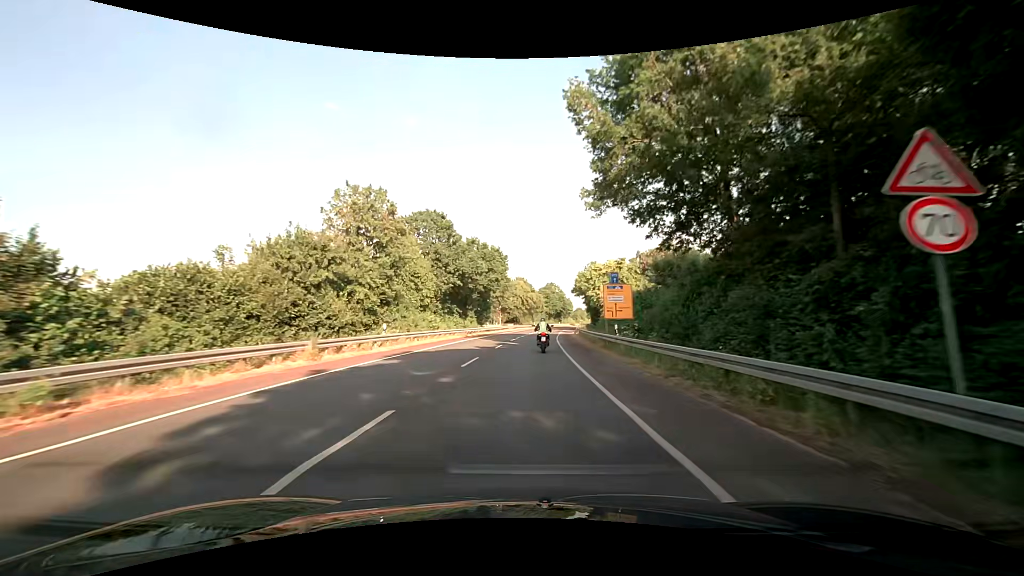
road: secondary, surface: asphalt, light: Day
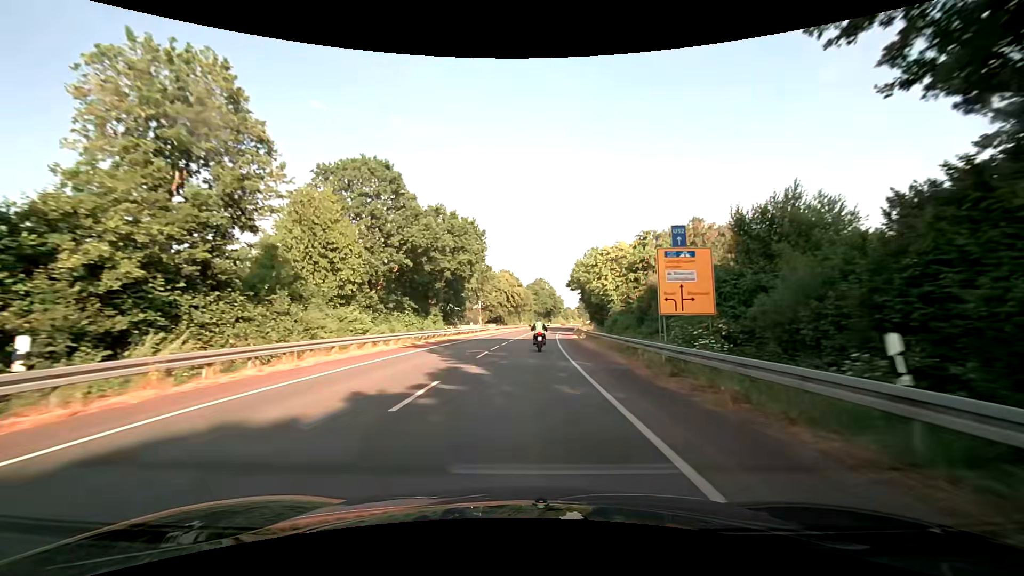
(+0.2, +19.2) m; +2°
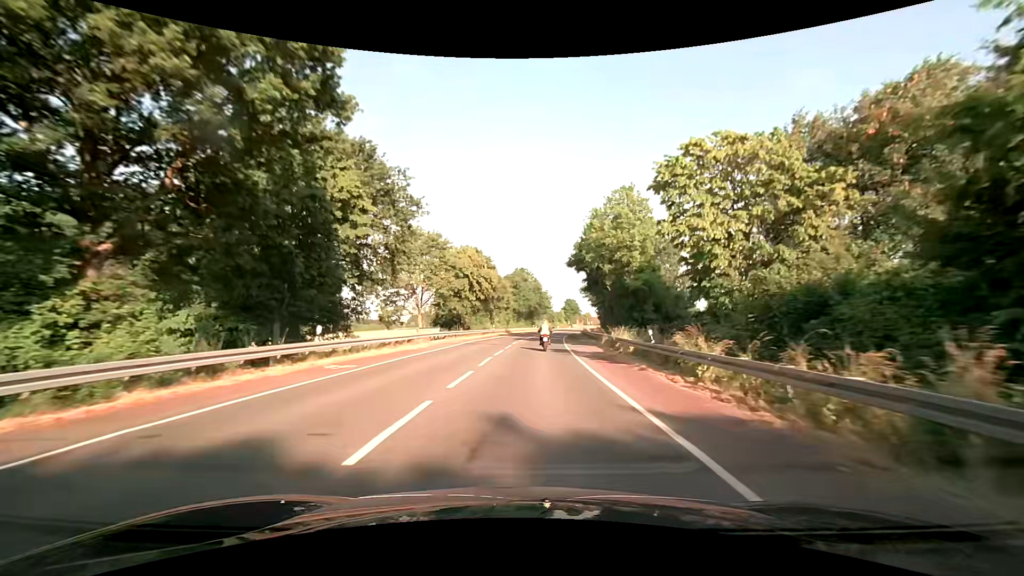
(+0.5, +38.4) m; +2°
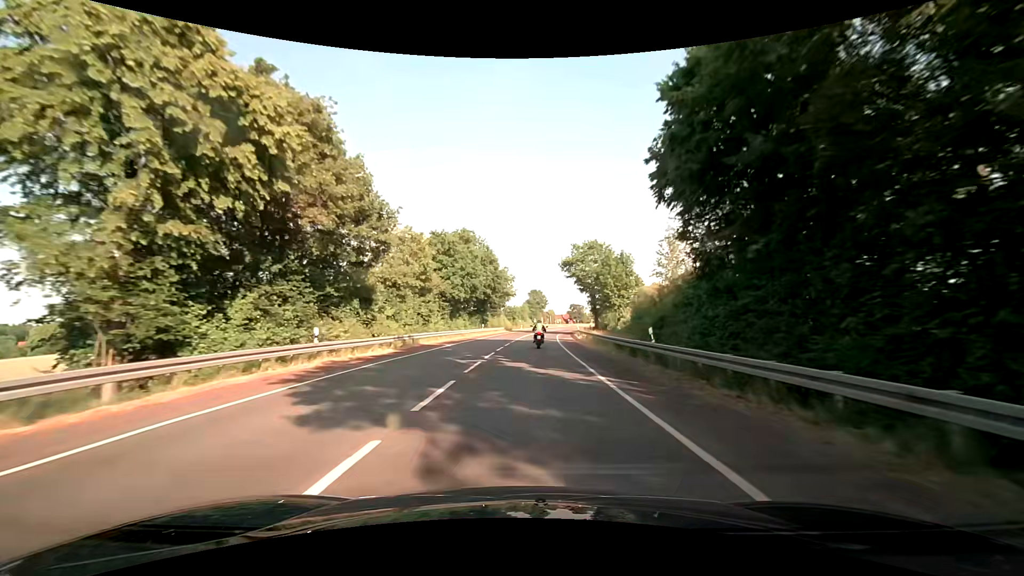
(+1.8, +50.2) m; +5°
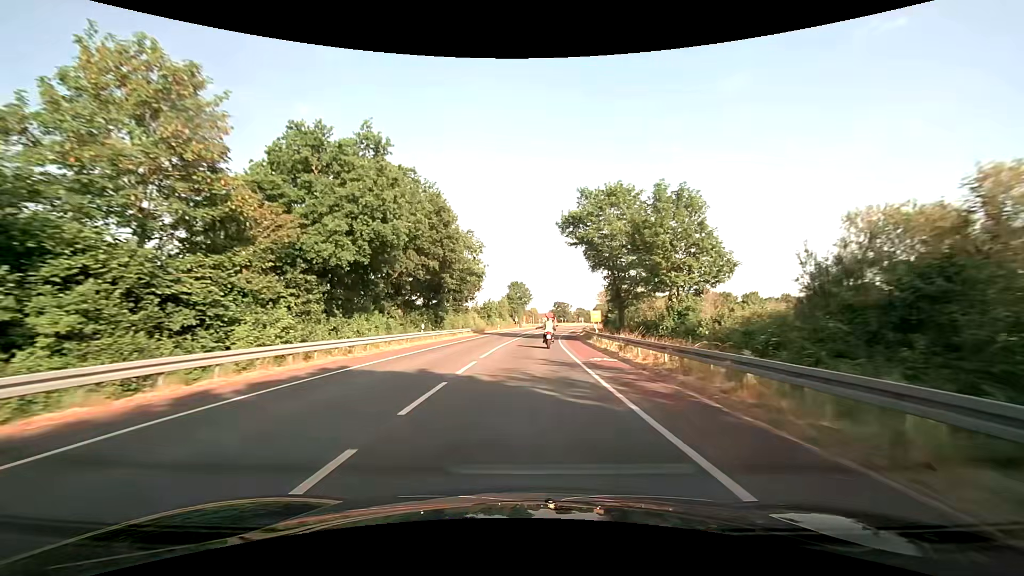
(+0.6, +30.2) m; +2°
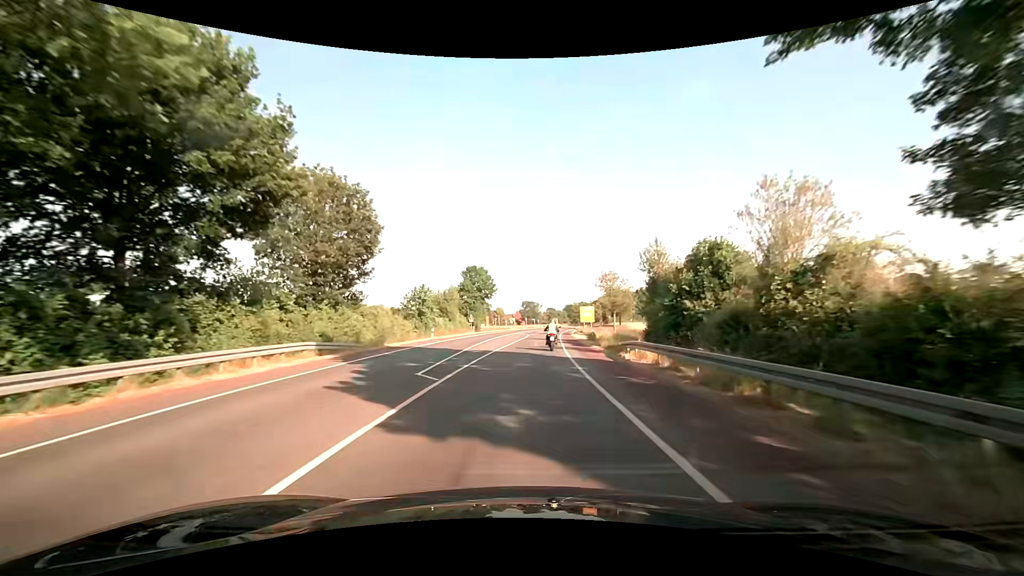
(+1.2, +39.4) m; +3°
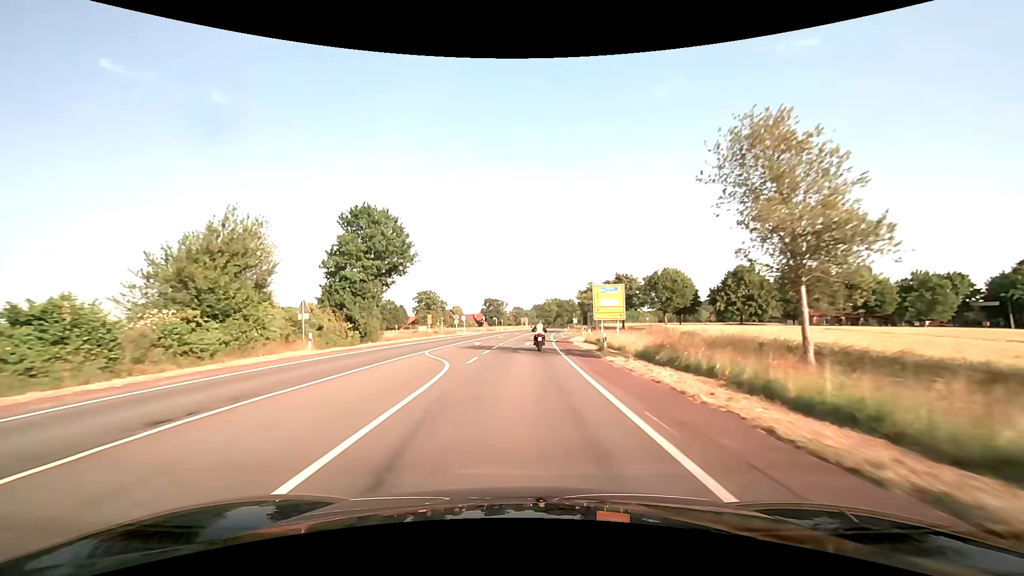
(+2.2, +48.6) m; +4°
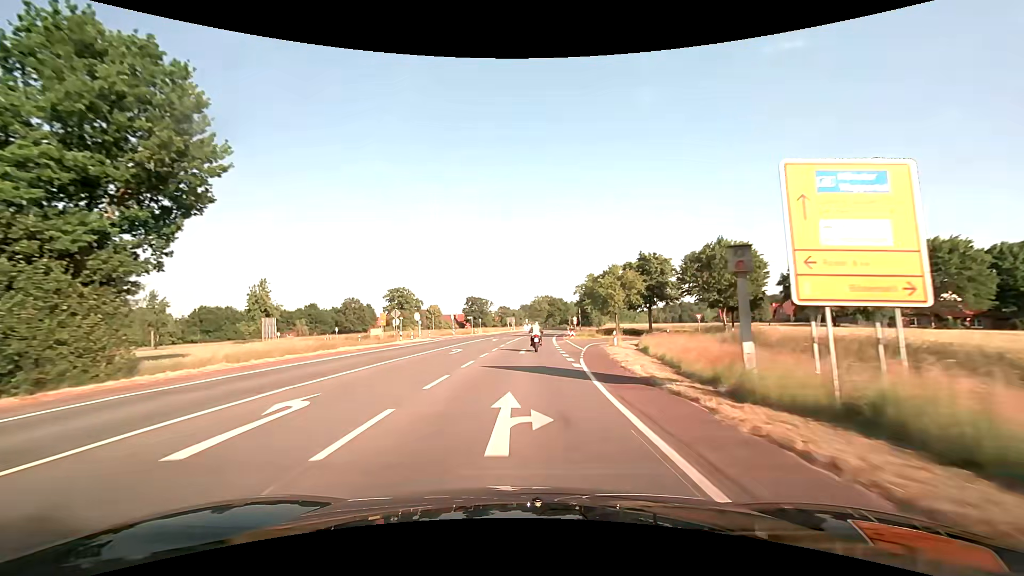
(+0.3, +29.2) m; +2°
(0, +10) (0, +20) (0, +30) (+1, +40) (+1, +50) (+2, +60) (+2, +70) (+3, +80) (+4, +90) (+5, +100) m
